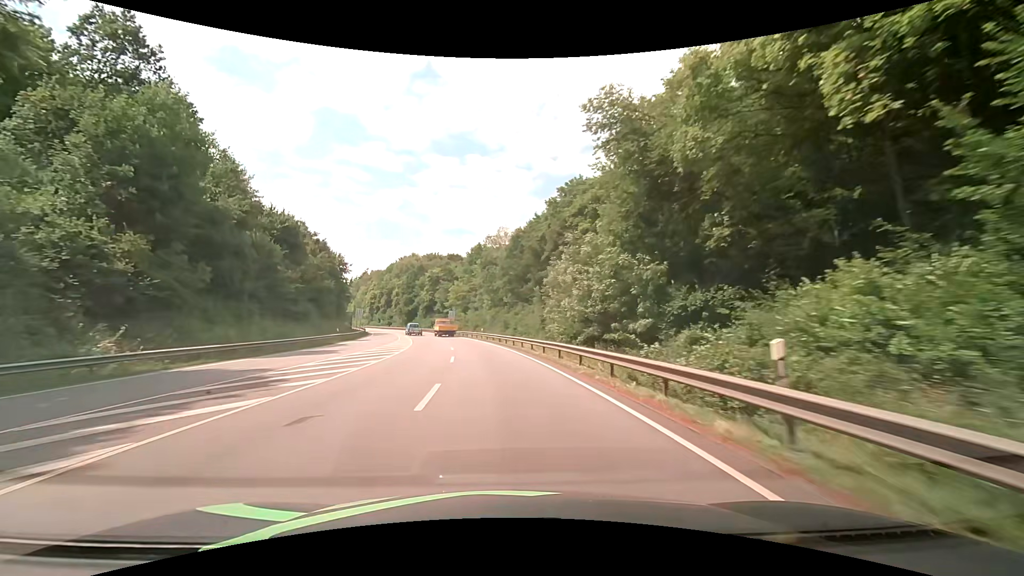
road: primary_link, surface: asphalt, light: Day
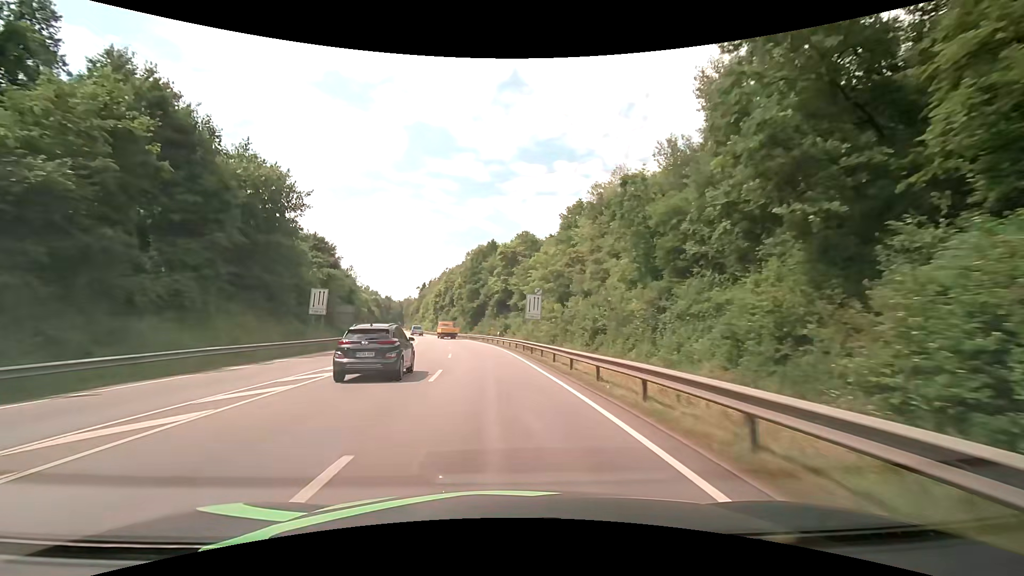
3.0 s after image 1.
(-6.0, +55.5) m; -11°
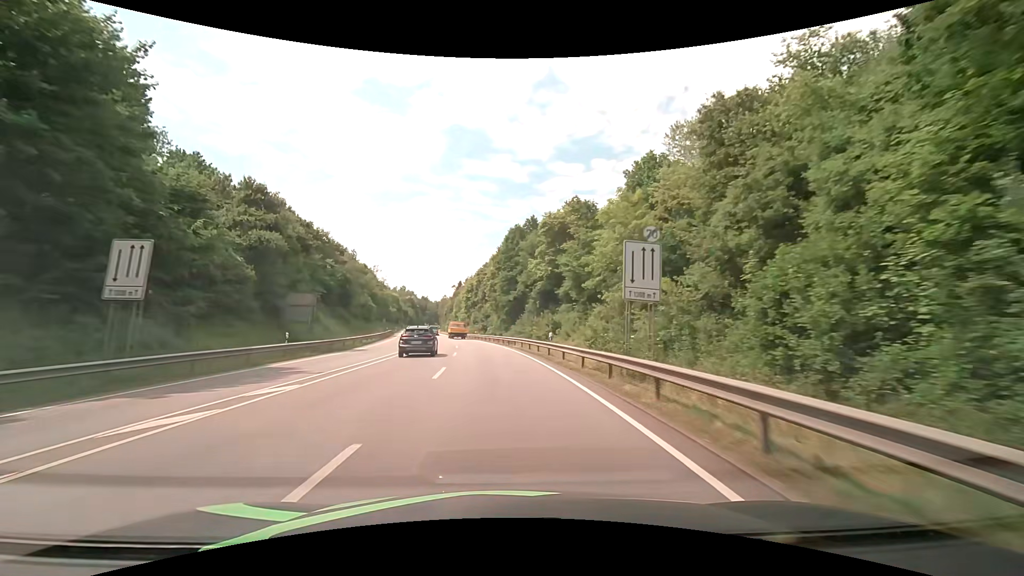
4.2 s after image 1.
(-1.0, +23.9) m; -5°
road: primary
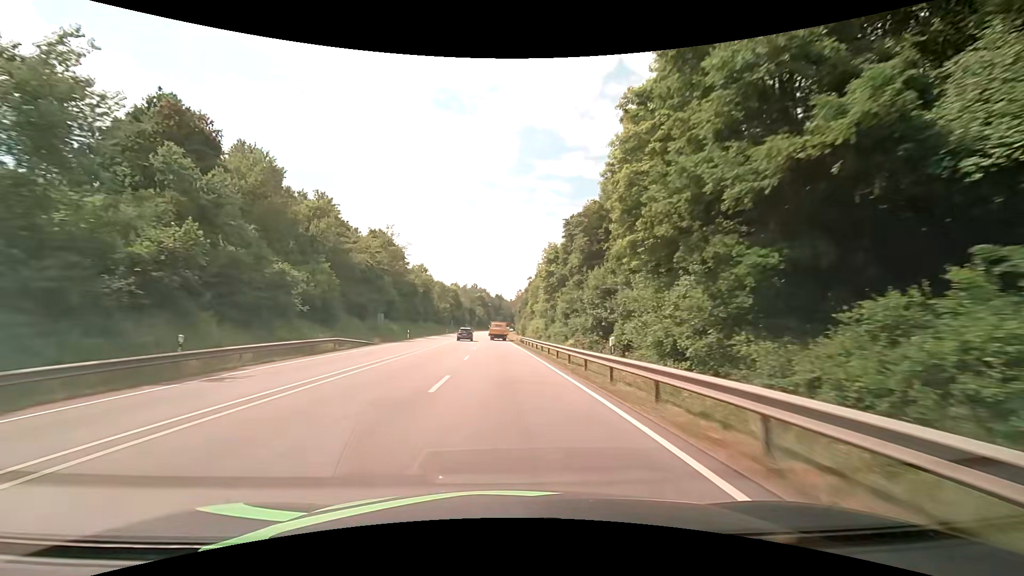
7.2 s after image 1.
(-5.2, +64.0) m; -9°
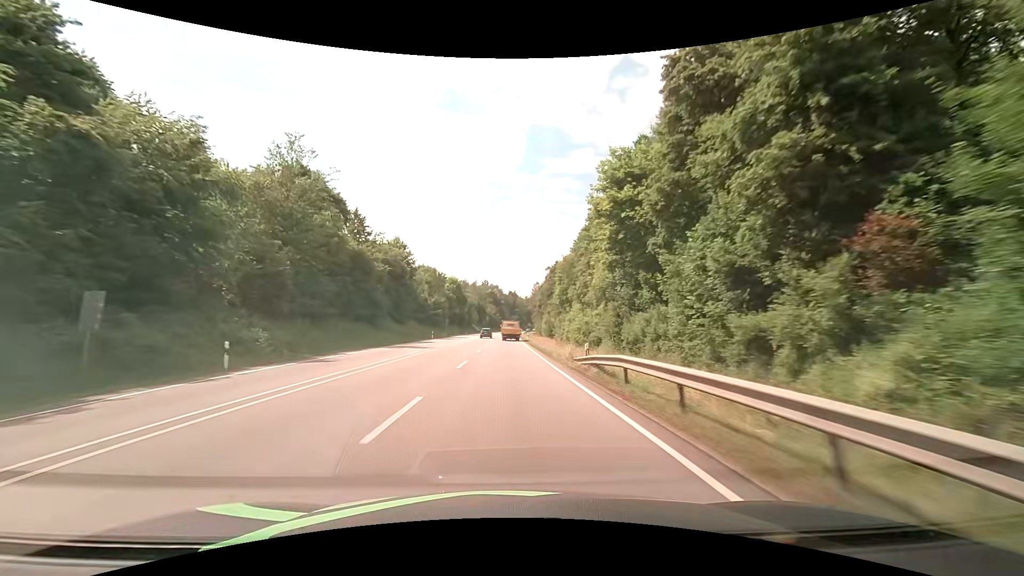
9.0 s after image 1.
(-0.8, +41.6) m; -2°
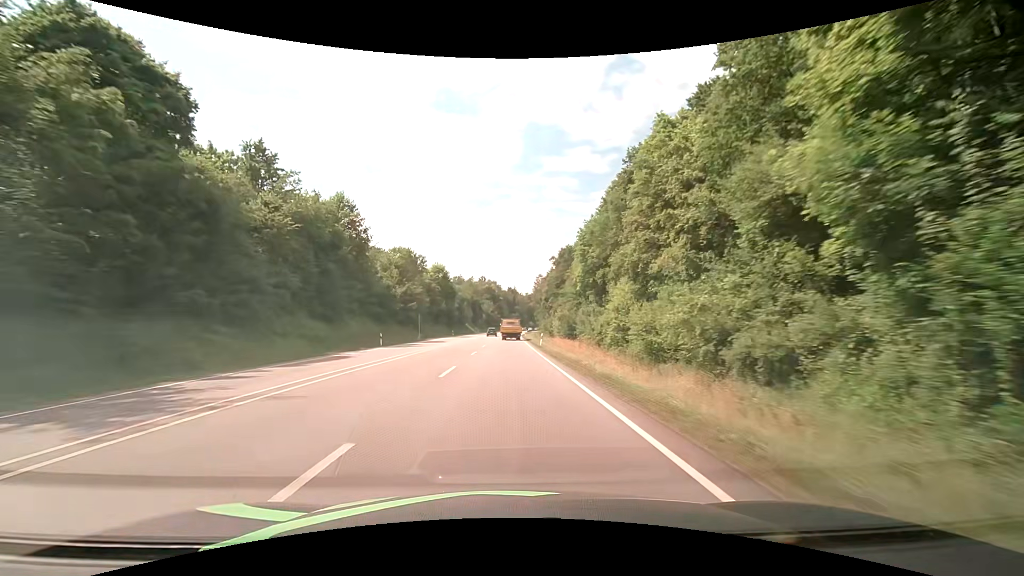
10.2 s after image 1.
(-0.1, +28.6) m; 0°
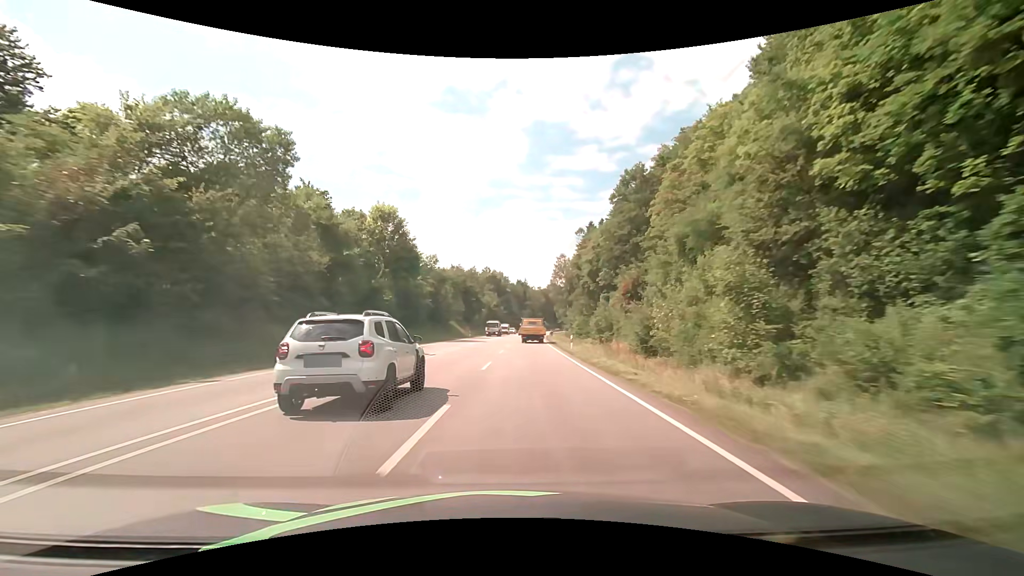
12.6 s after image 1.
(-0.5, +57.8) m; -1°
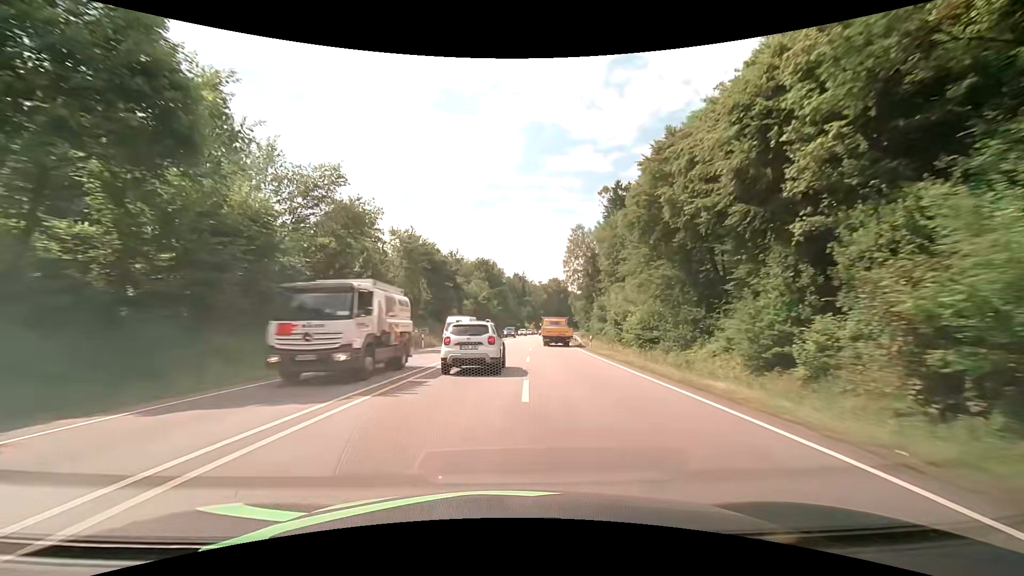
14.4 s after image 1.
(+0.1, +44.0) m; 0°
(0, +10) (0, +20) (0, +30) (+1, +40) (+1, +50) (+2, +60) (+3, +70) (+3, +80) (+4, +90) (+5, +100) m
